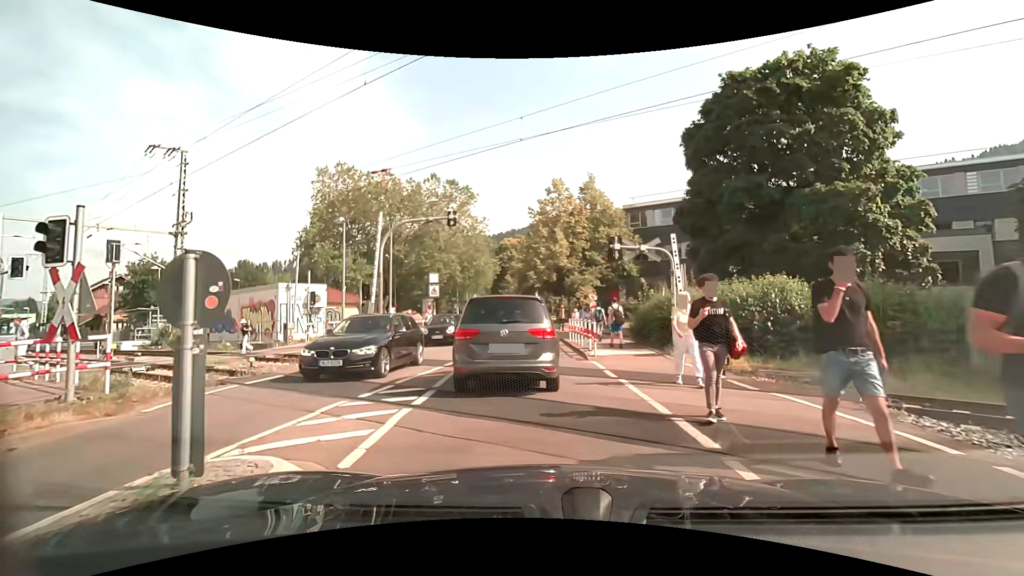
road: unclassified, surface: asphalt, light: Day
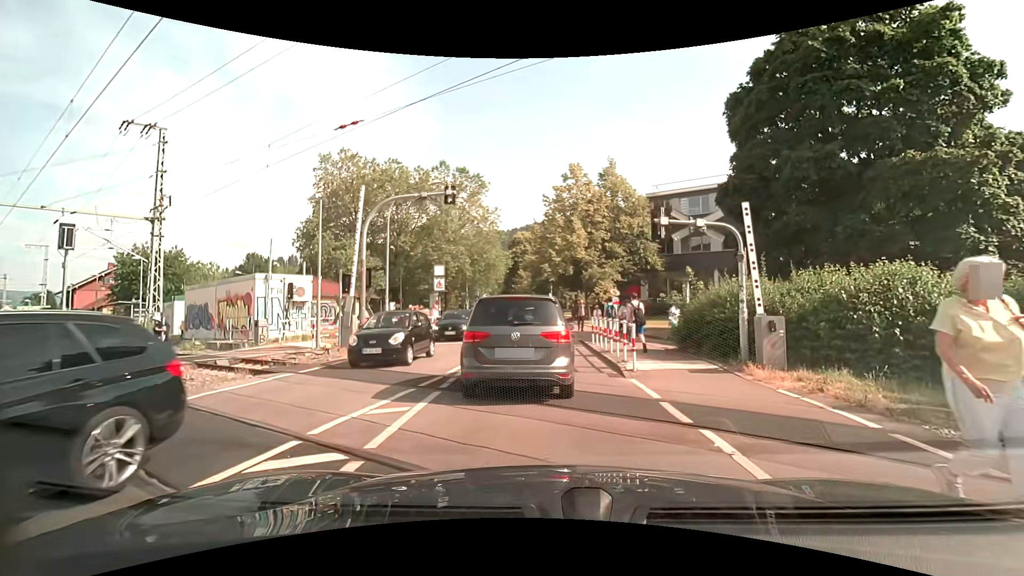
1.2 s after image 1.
(-0.1, +4.2) m; -2°
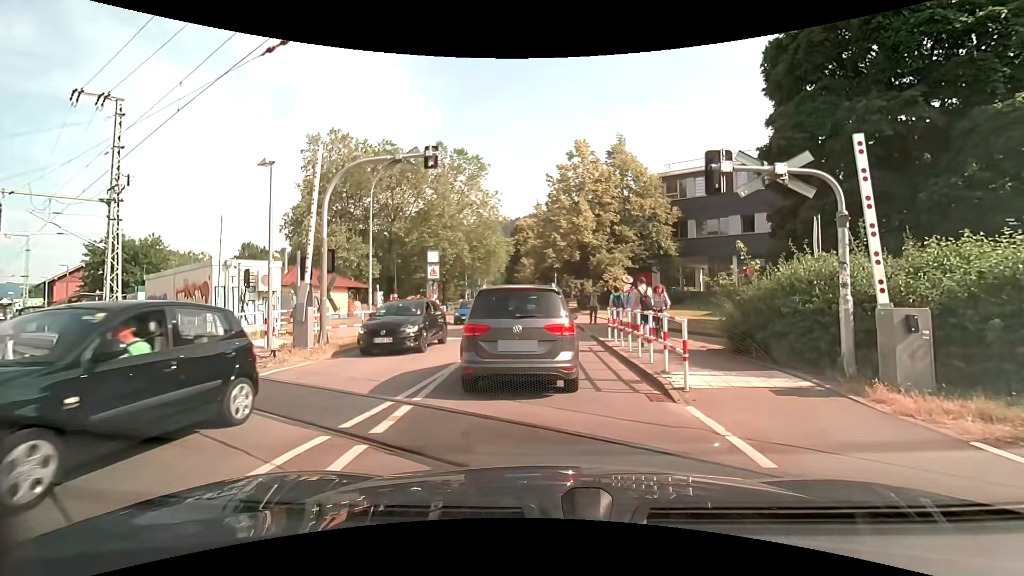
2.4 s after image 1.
(0.0, +3.7) m; 0°
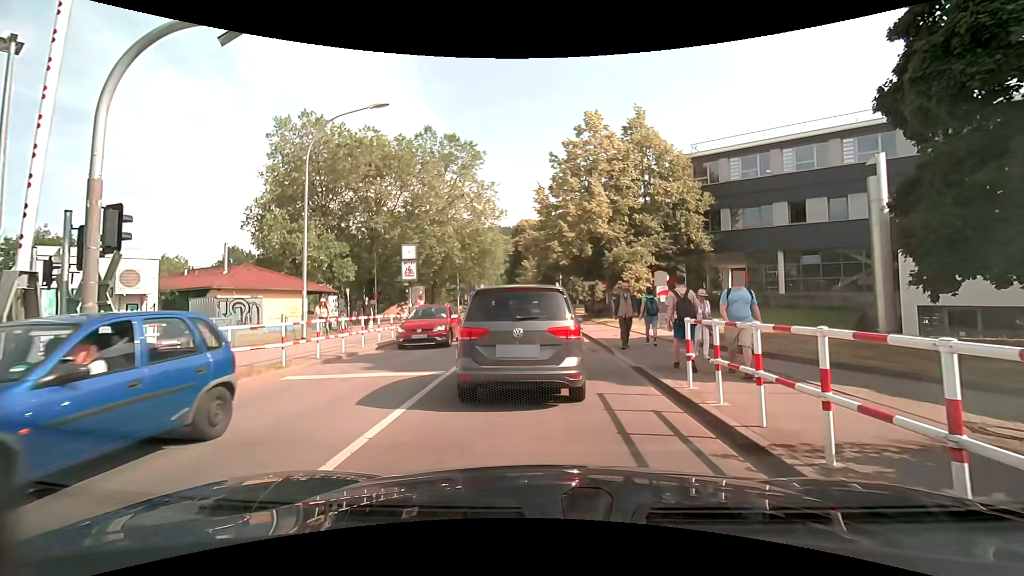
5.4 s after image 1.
(-0.1, +8.2) m; -2°
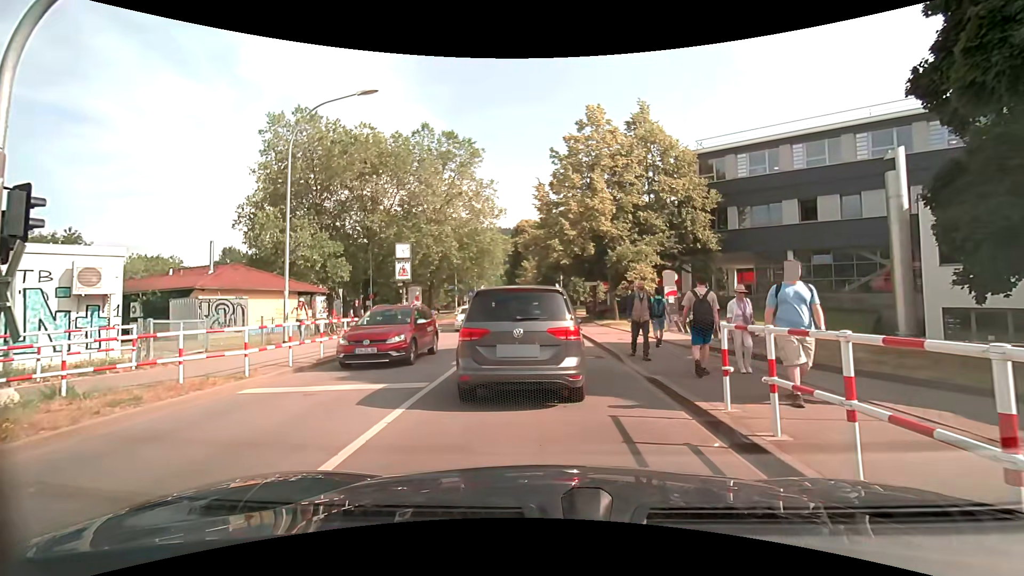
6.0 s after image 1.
(0.0, +1.5) m; +2°
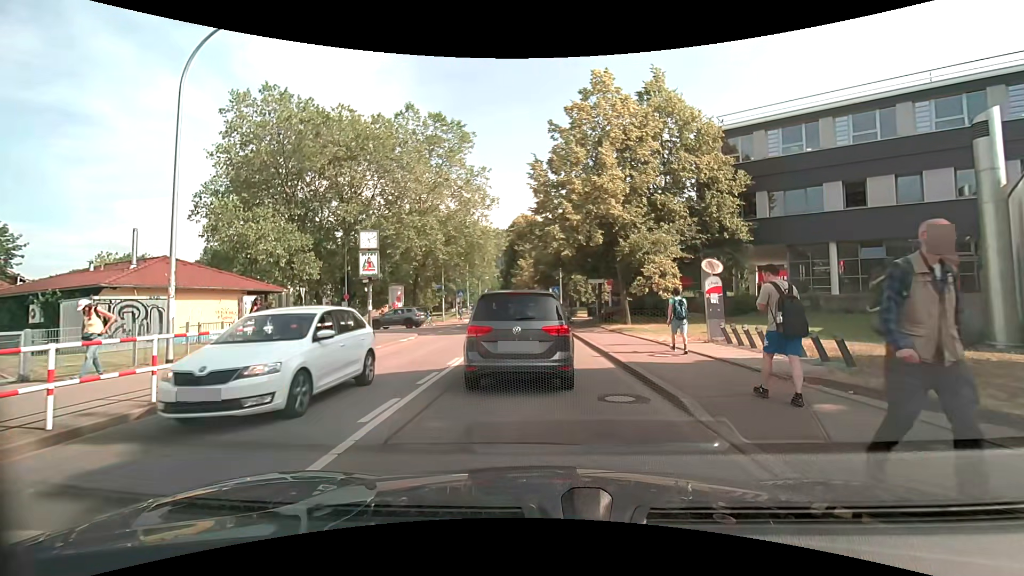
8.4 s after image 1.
(-0.1, +5.8) m; -1°
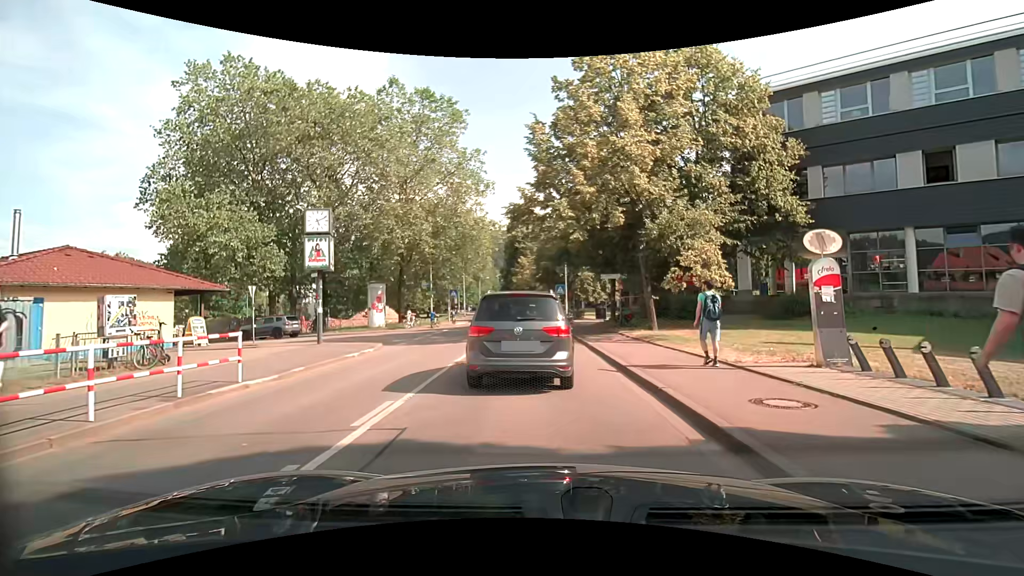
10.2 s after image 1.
(0.0, +6.2) m; +1°
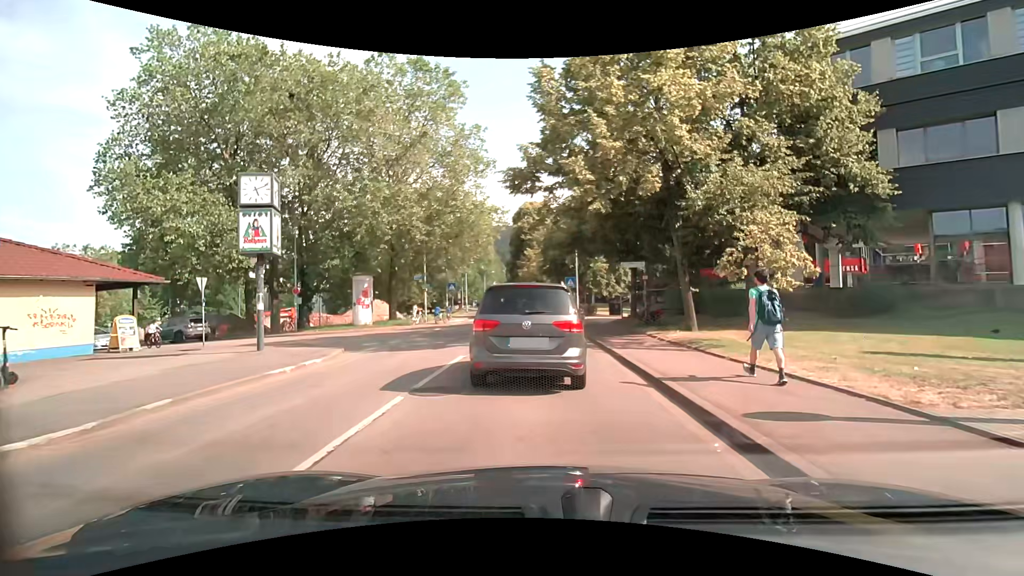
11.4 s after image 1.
(-0.1, +4.7) m; -1°
